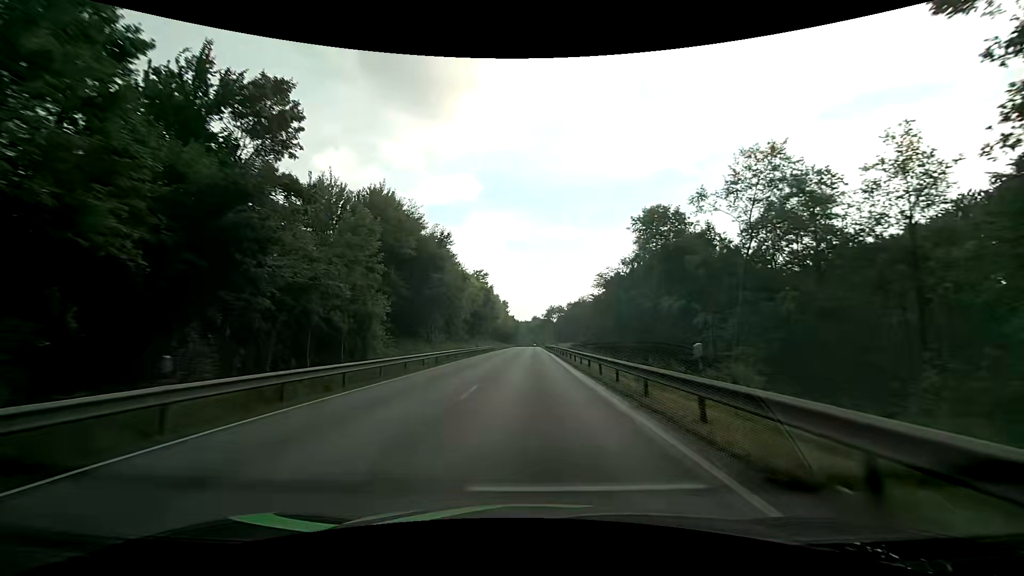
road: primary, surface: asphalt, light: Day
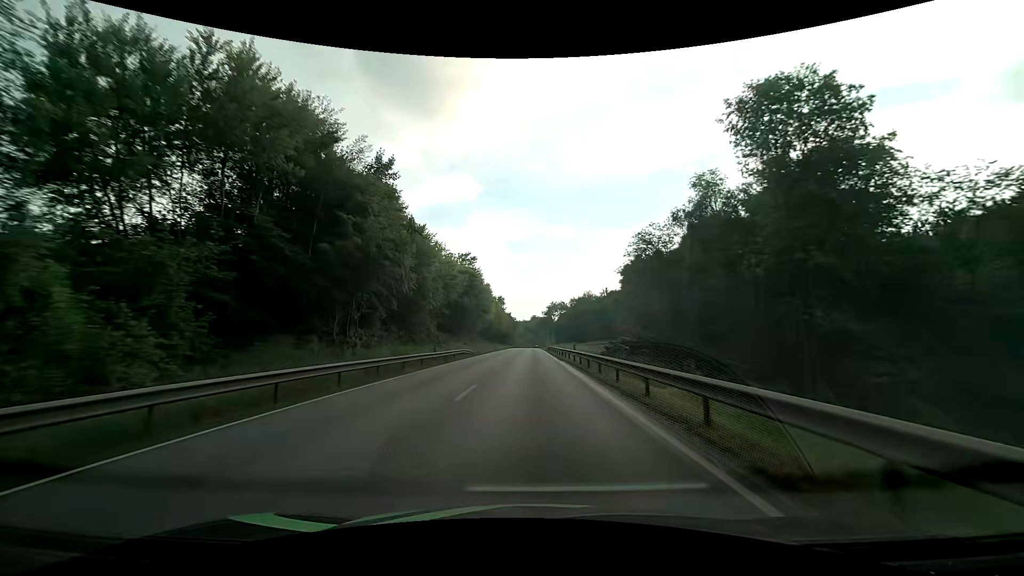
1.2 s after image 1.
(+0.1, +24.5) m; 0°
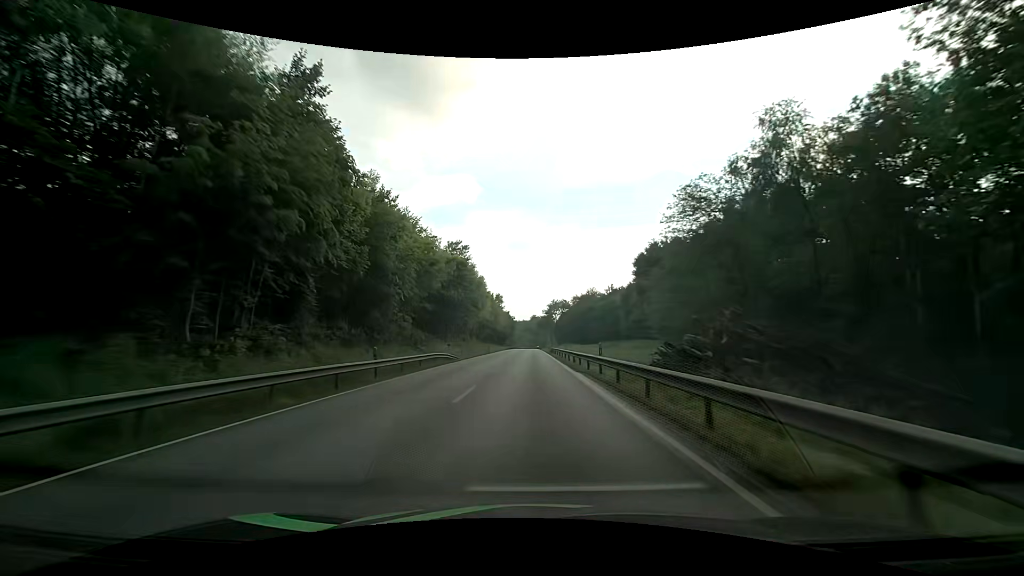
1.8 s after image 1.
(0.0, +12.3) m; 0°
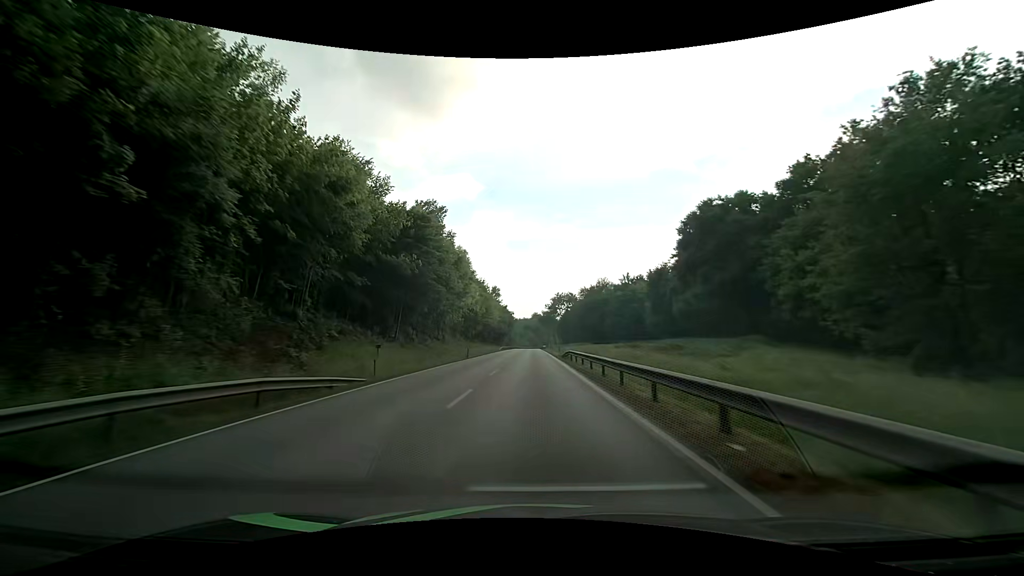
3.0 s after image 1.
(0.0, +24.8) m; 0°
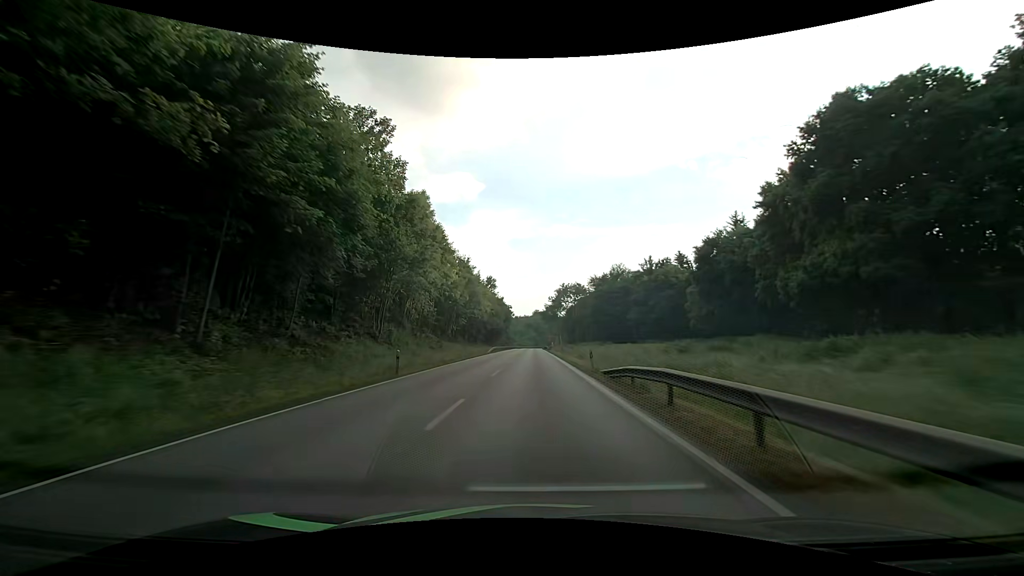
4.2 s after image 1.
(-0.1, +25.0) m; 0°
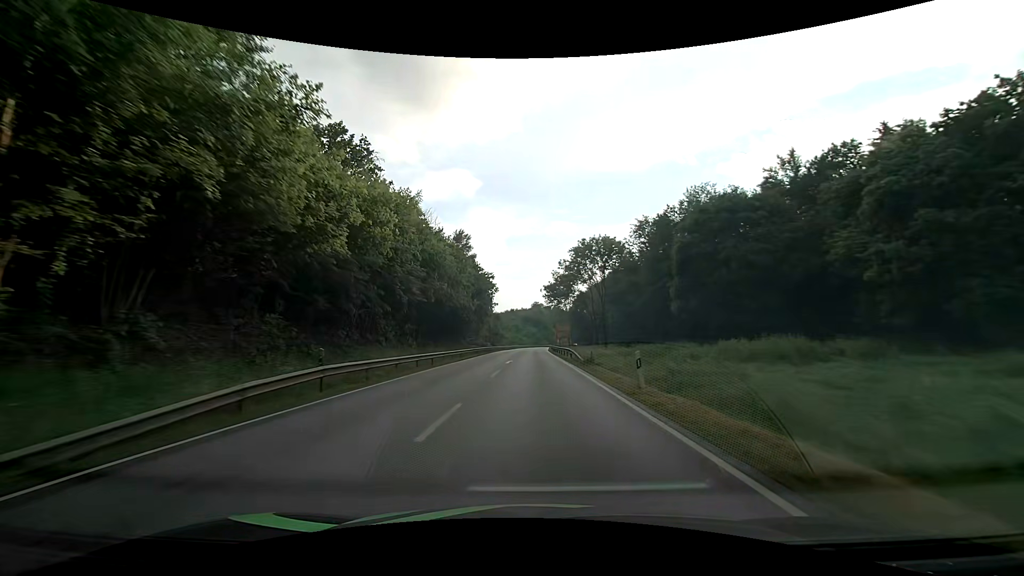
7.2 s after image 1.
(+0.1, +61.9) m; 0°
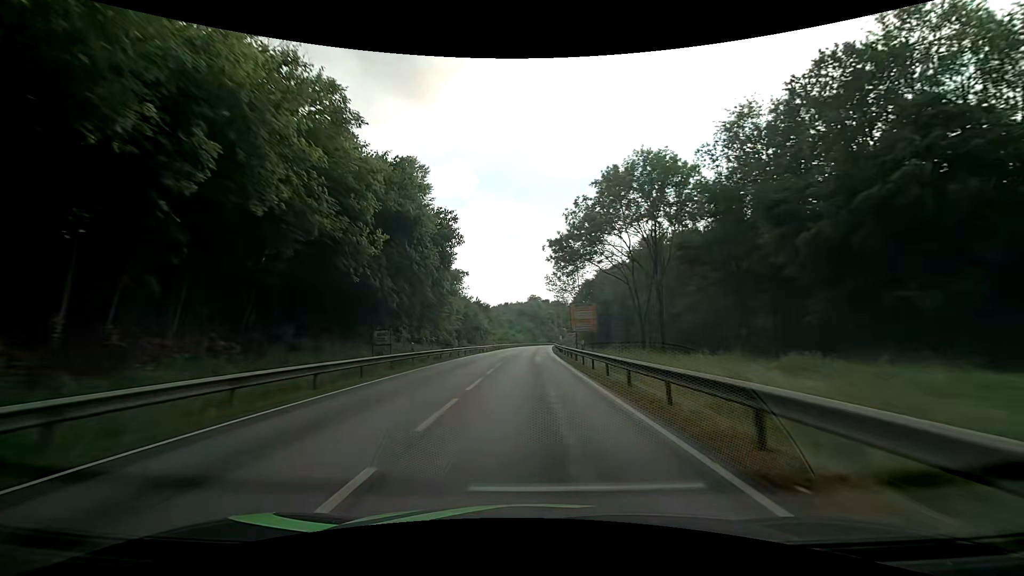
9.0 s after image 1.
(+0.2, +36.0) m; +1°
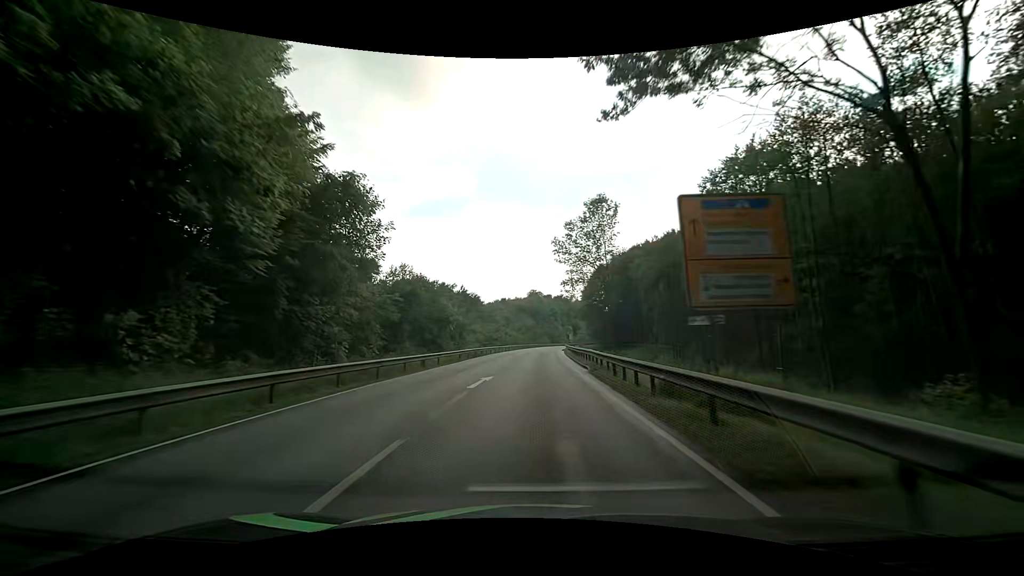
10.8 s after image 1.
(-0.1, +34.6) m; 0°
(0, +10) (0, +20) (0, +30) (0, +40) (+1, +50) (+1, +60) (+1, +70) (+2, +80) (+3, +90) (+4, +100) m
